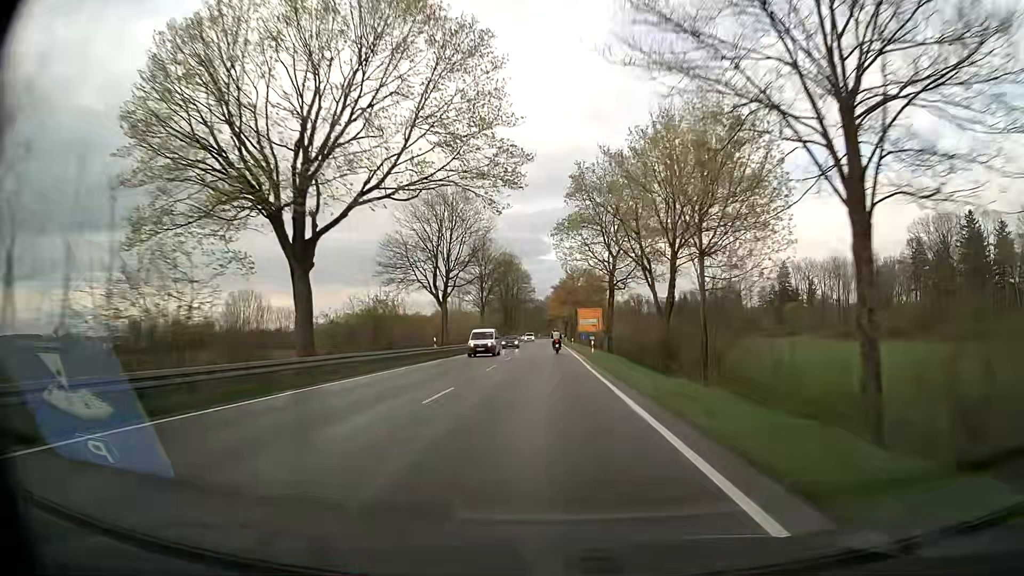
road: secondary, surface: asphalt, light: Day
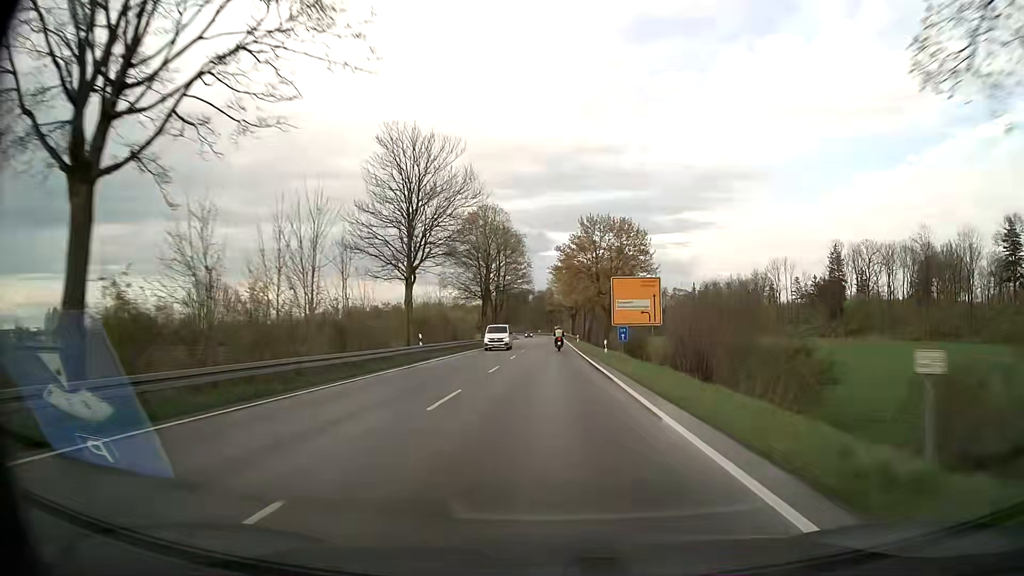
(+0.2, +45.6) m; 0°
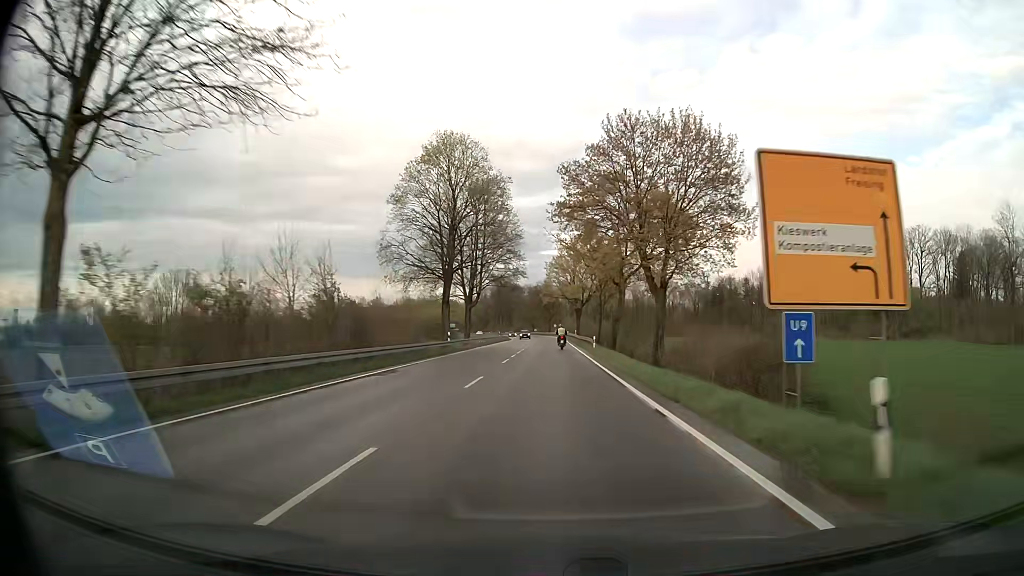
(+0.1, +30.6) m; 0°
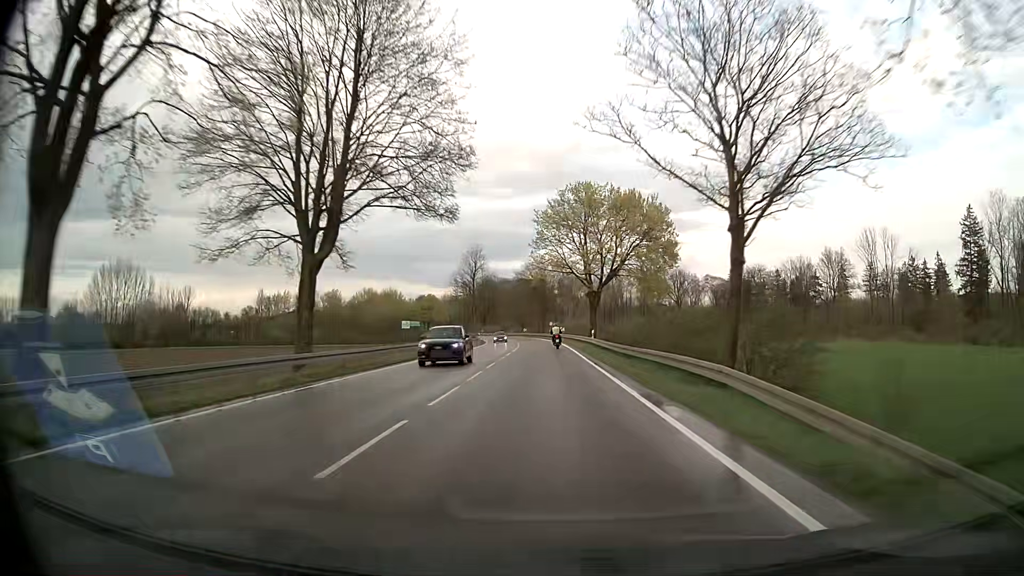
(+0.1, +45.8) m; 0°
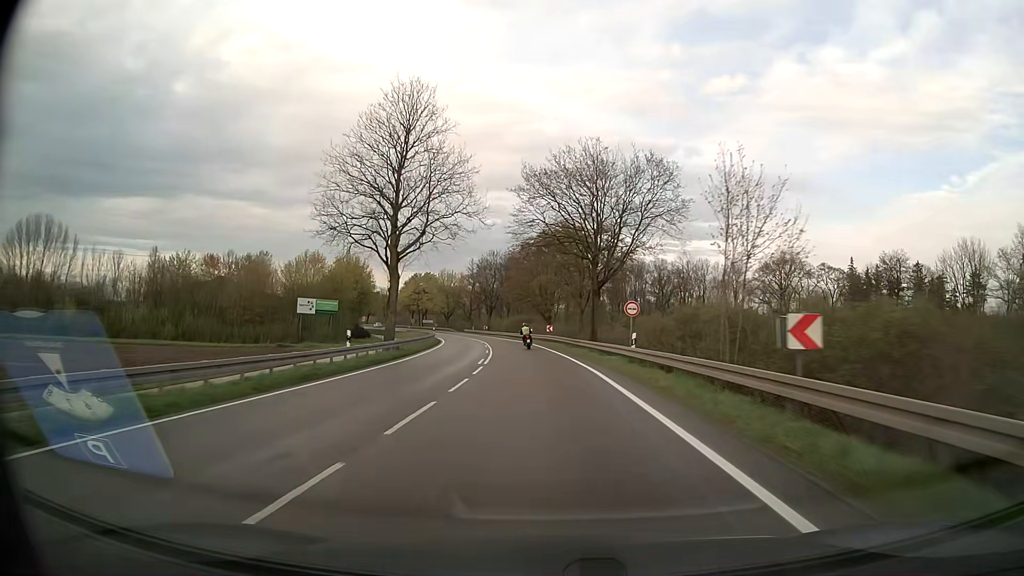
(-1.3, +75.4) m; -3°
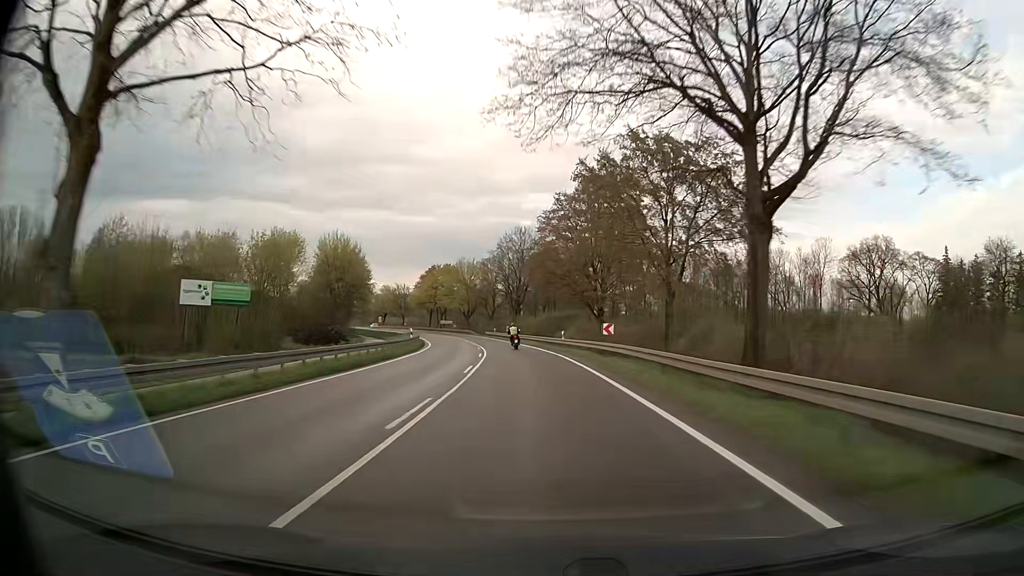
(-0.8, +30.0) m; -3°
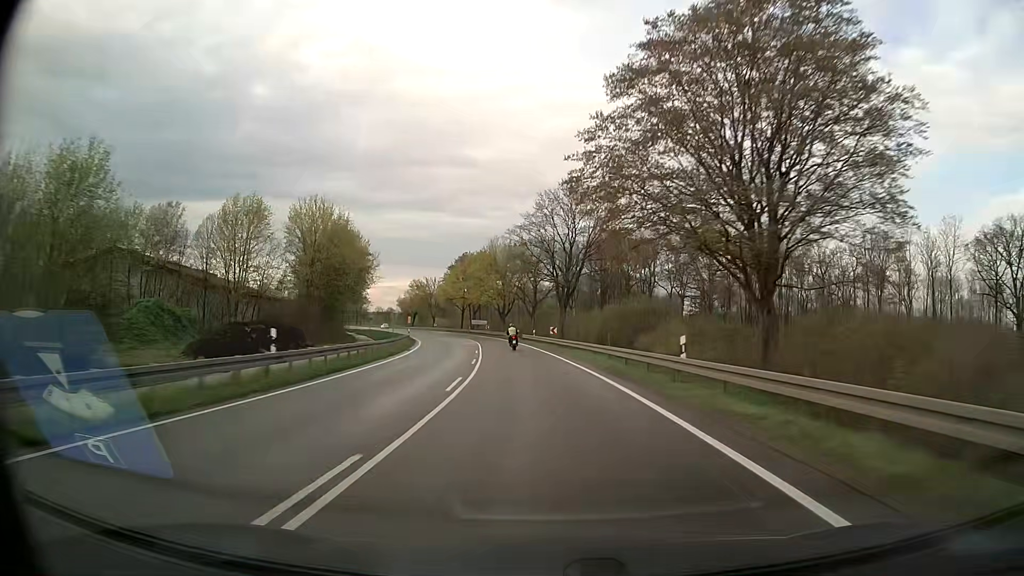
(-1.1, +30.0) m; -4°
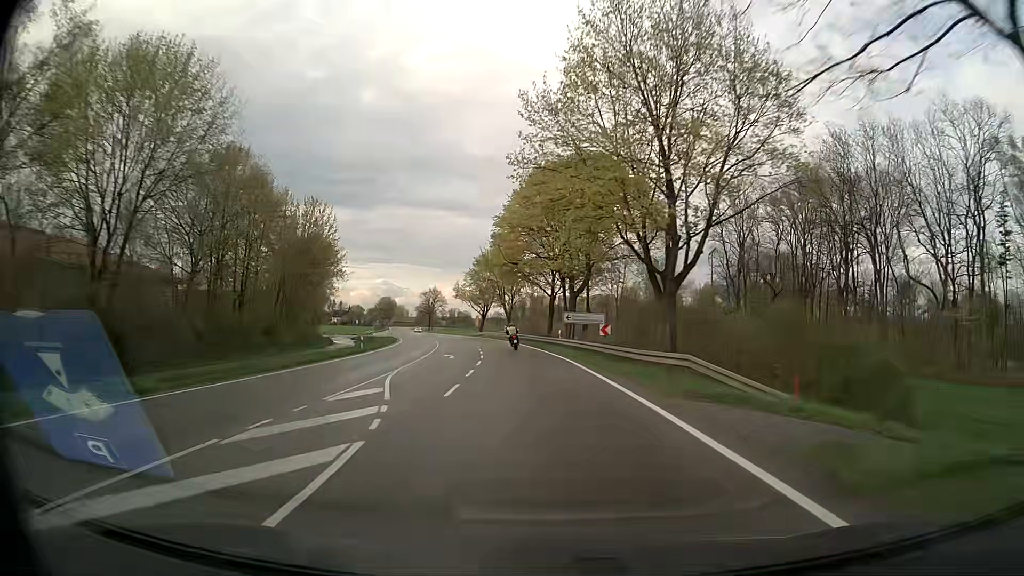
(-6.7, +74.3) m; -10°
(0, +10) (-1, +20) (-1, +30) (-2, +40) (-3, +50) (-5, +60) (-7, +70) (-8, +79) (-11, +89) (-13, +99) m
